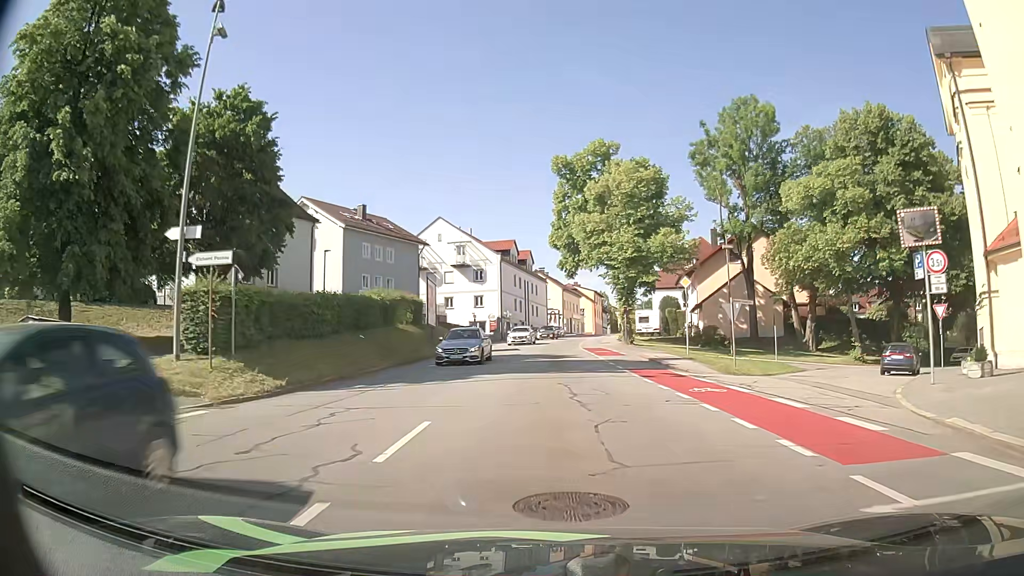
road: tertiary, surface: asphalt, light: Day
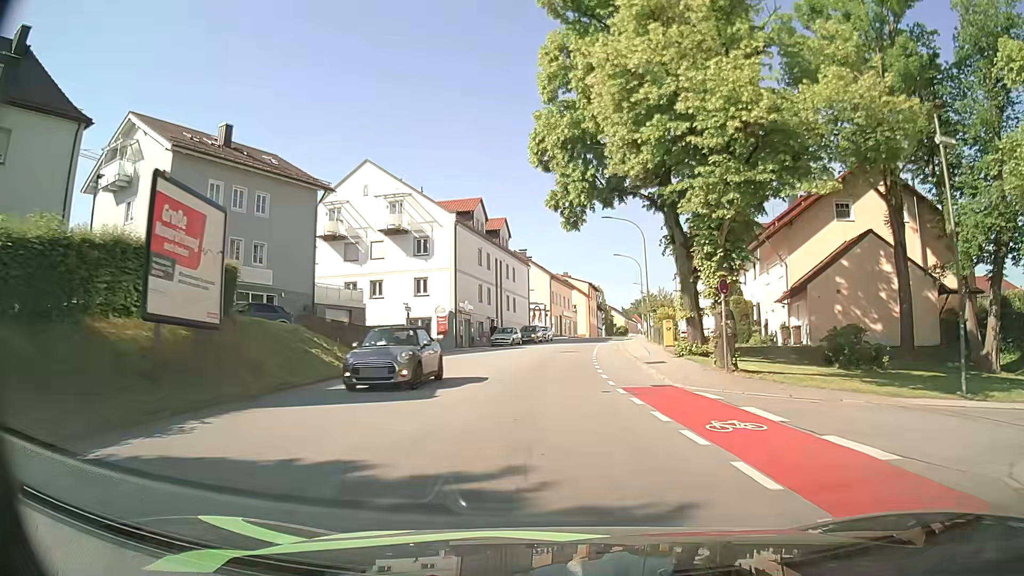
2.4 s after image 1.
(+0.2, +27.5) m; +1°
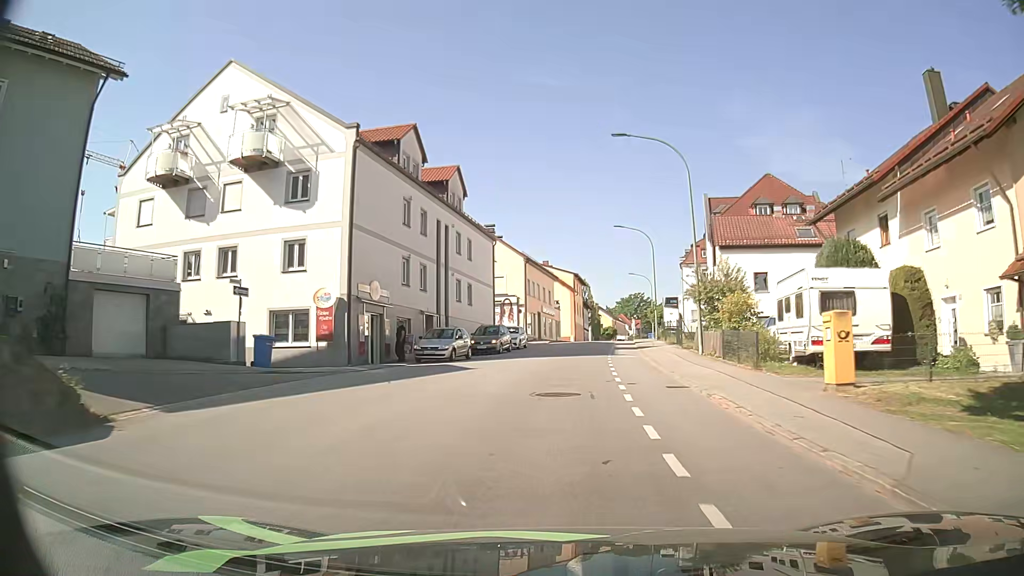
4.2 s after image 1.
(+0.4, +21.4) m; +2°
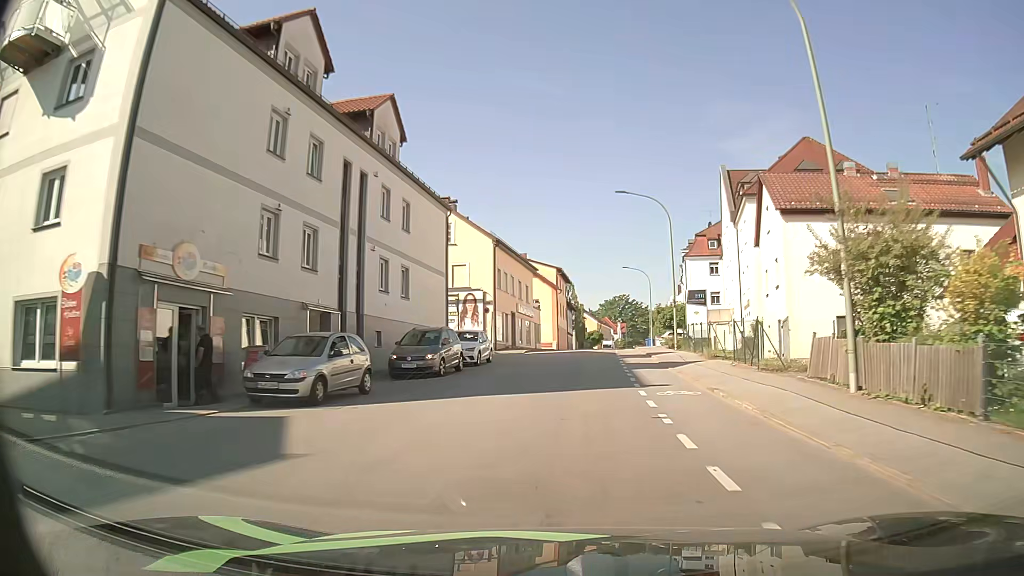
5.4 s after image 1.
(+0.1, +14.6) m; +1°
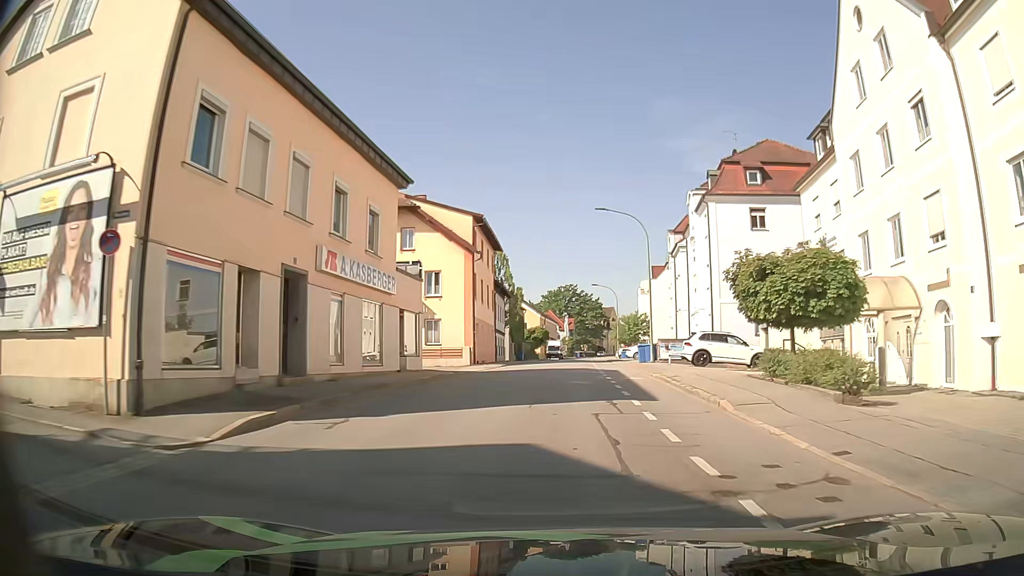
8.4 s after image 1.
(+2.0, +34.6) m; +6°
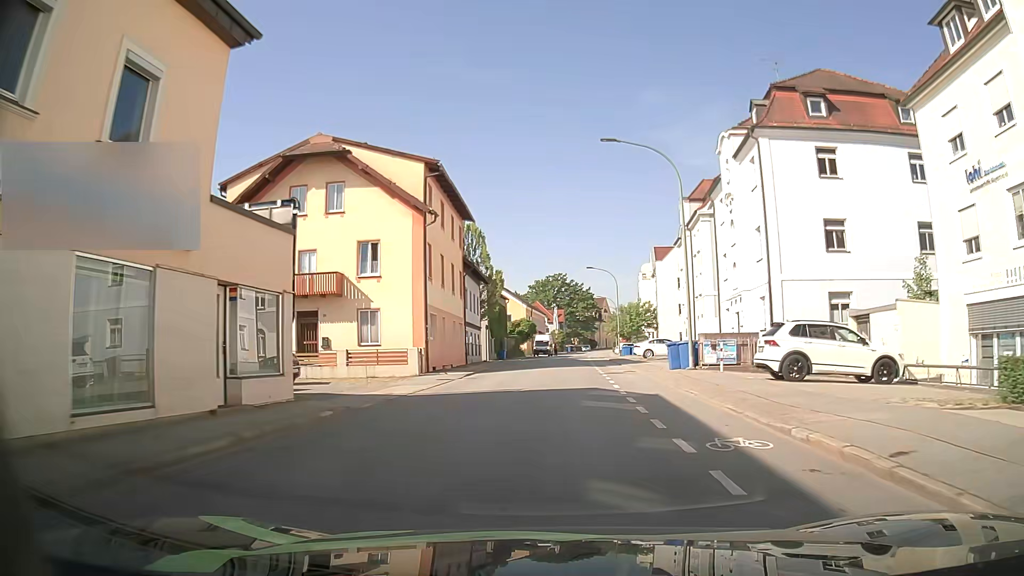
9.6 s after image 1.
(+0.1, +13.2) m; 0°
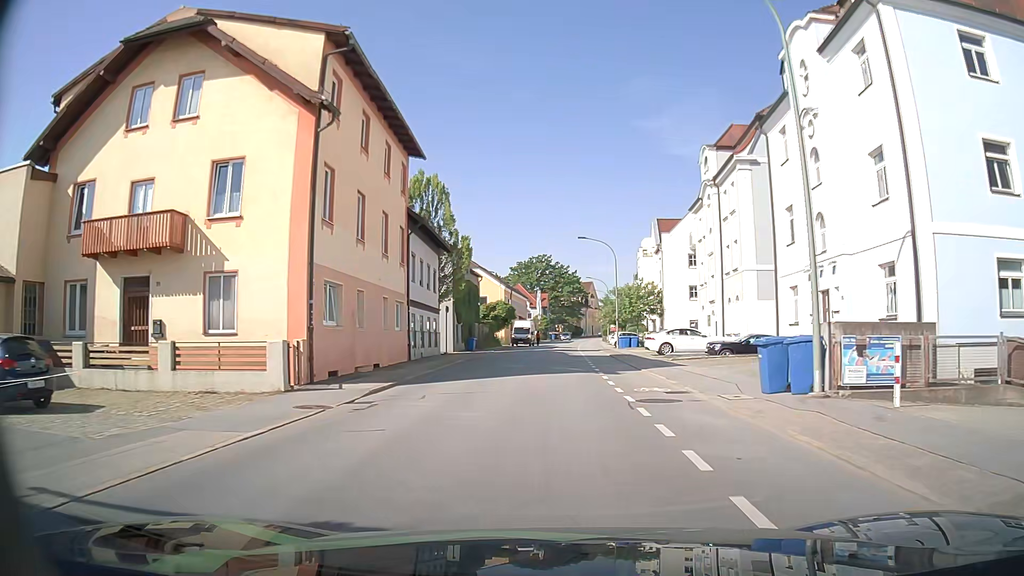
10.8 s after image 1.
(+0.2, +13.3) m; +1°
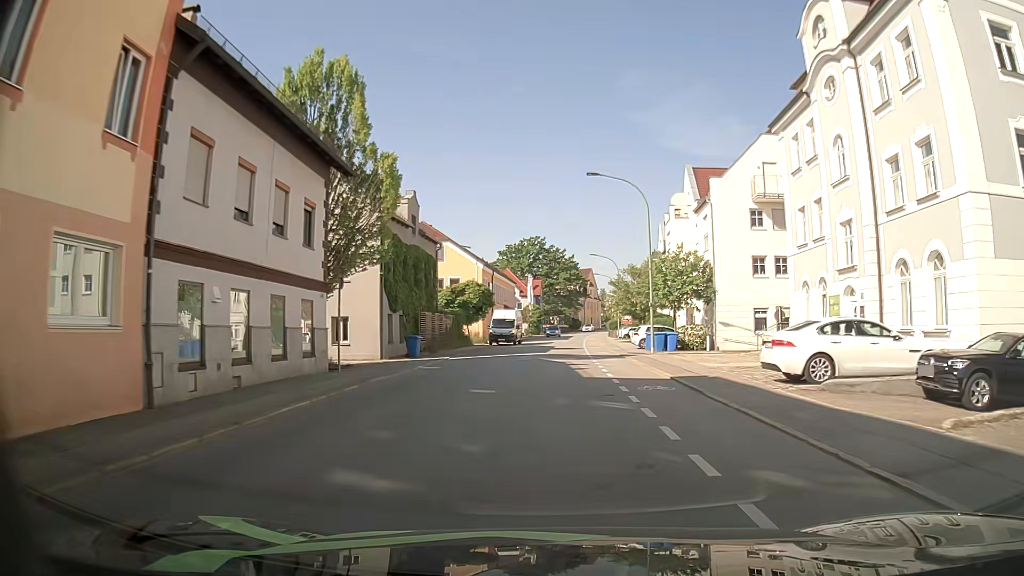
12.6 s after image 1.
(+0.3, +20.5) m; +1°
(0, +10) (0, +20) (0, +30) (+1, +40) (+1, +50) (+2, +60) (+3, +70) (+3, +80) (+4, +90) (+5, +100) m
